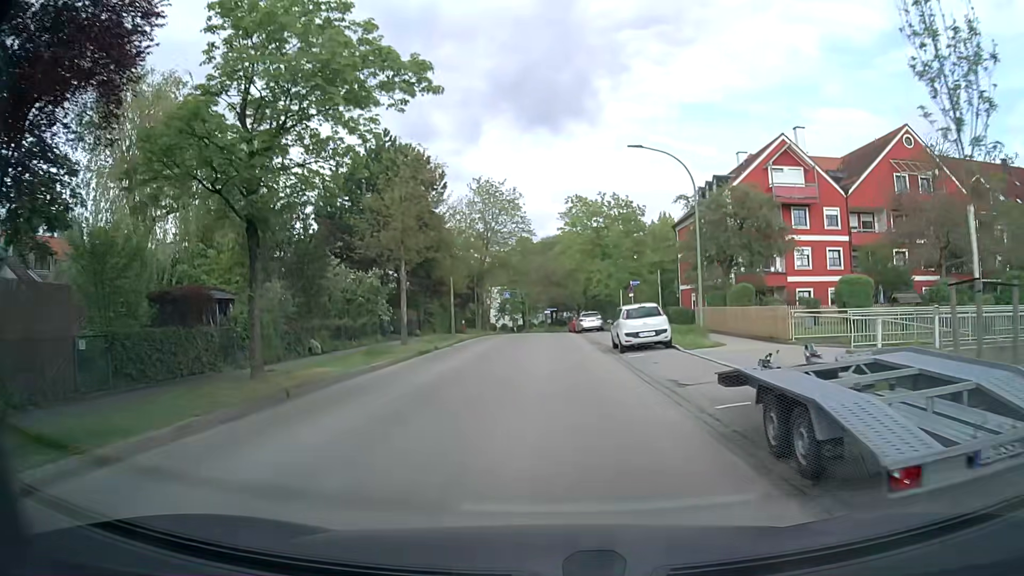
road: residential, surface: asphalt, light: Day
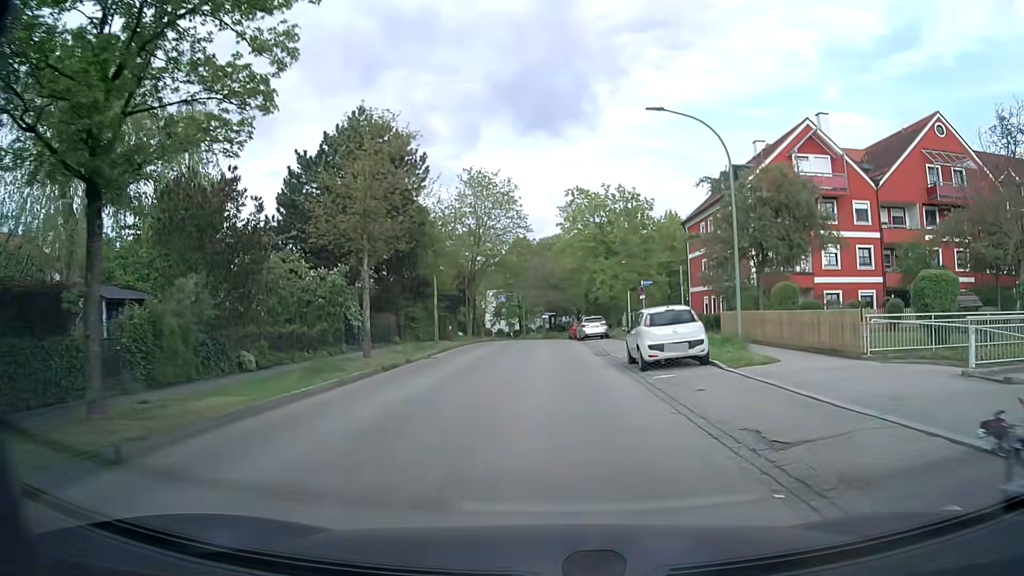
(0.0, +5.3) m; 0°
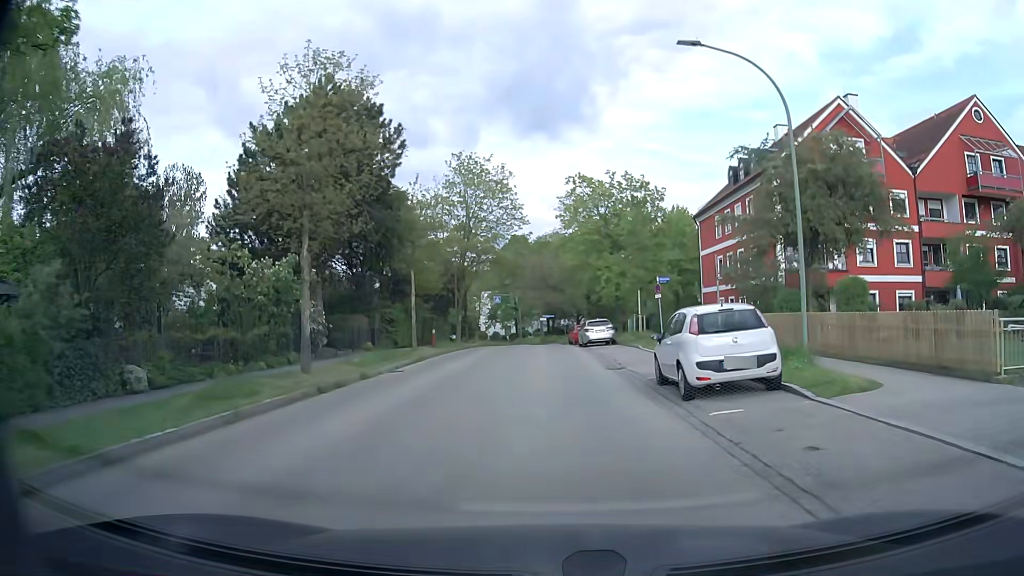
(0.0, +5.4) m; +1°
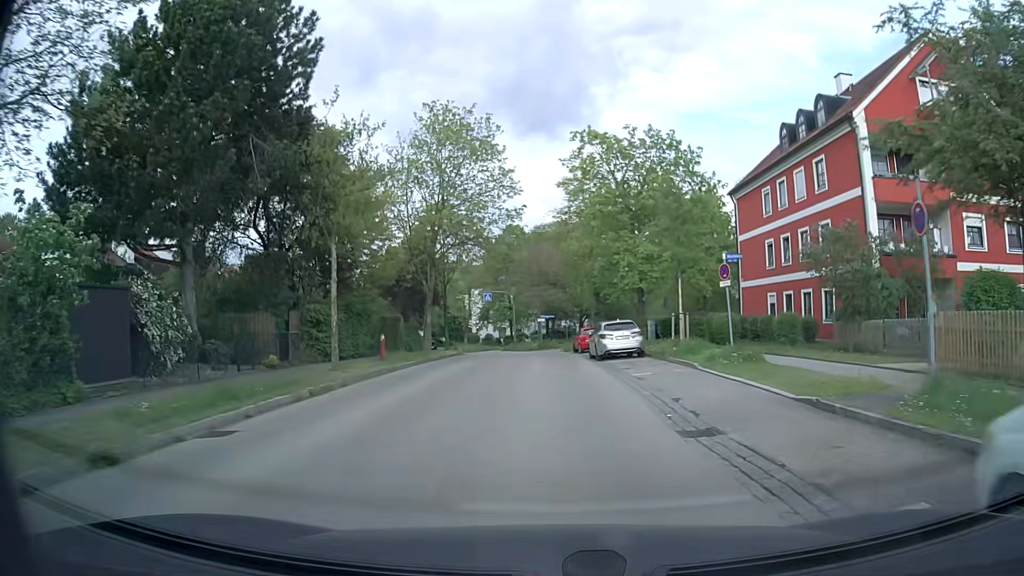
(0.0, +11.0) m; 0°
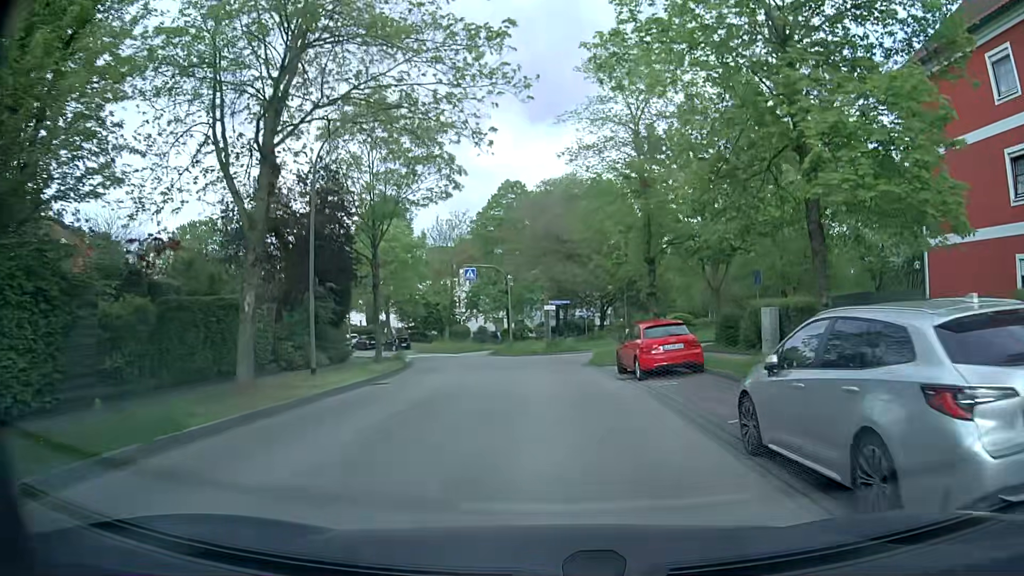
(-0.3, +20.8) m; 0°
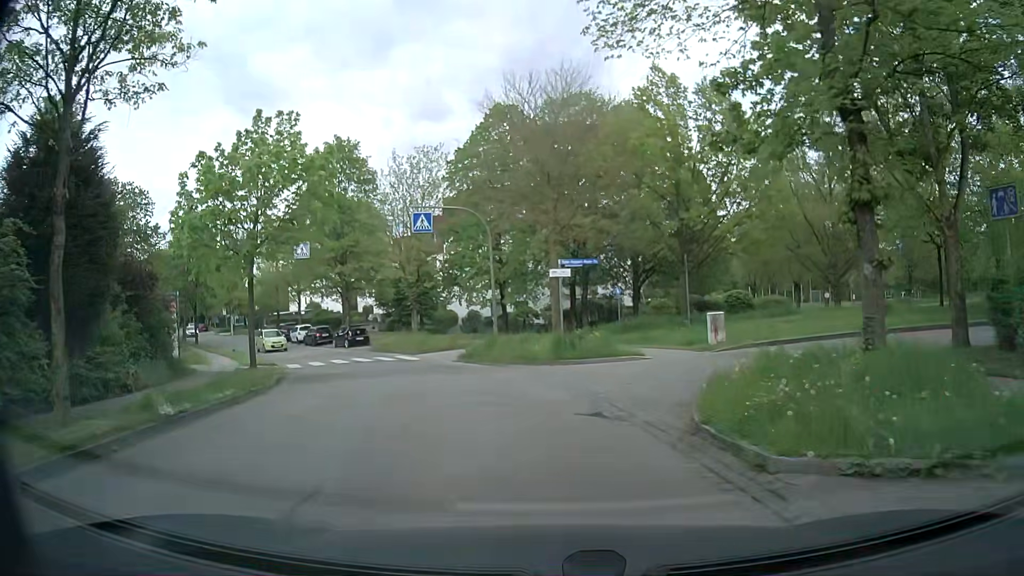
(-0.1, +17.8) m; -2°
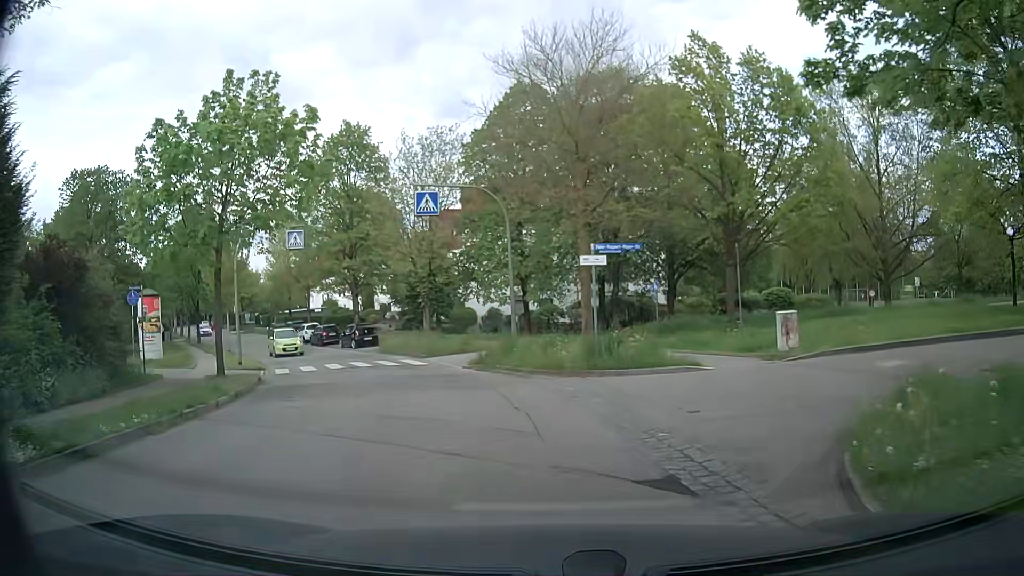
(-0.1, +3.9) m; -3°
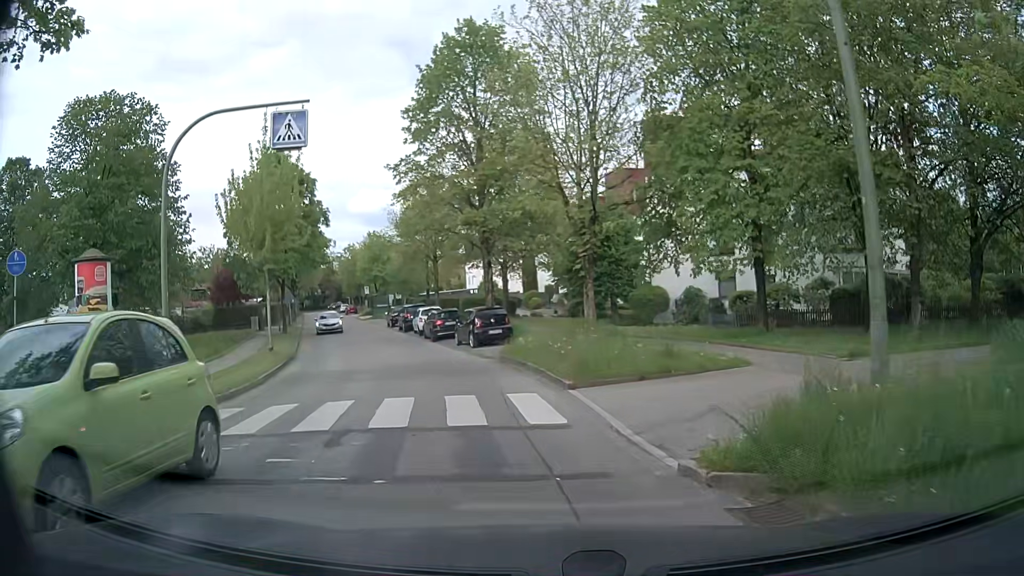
(-1.6, +15.8) m; -15°
(-1, +10) (-3, +20) (-6, +29) (-9, +39) (-12, +48) (-15, +58) (-19, +67) (-22, +76) (-26, +86) (-29, +95) m
